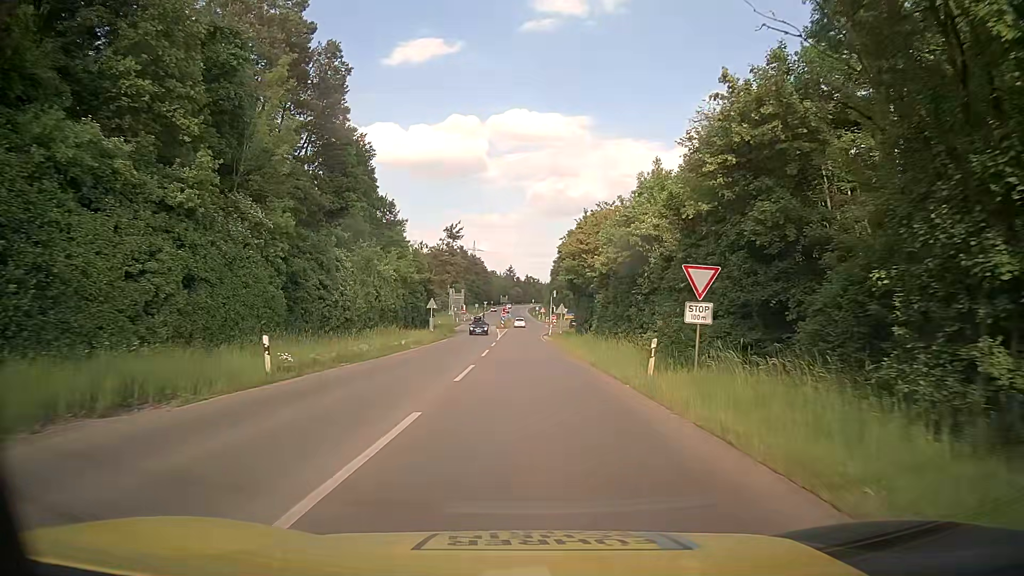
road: tertiary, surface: asphalt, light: Day
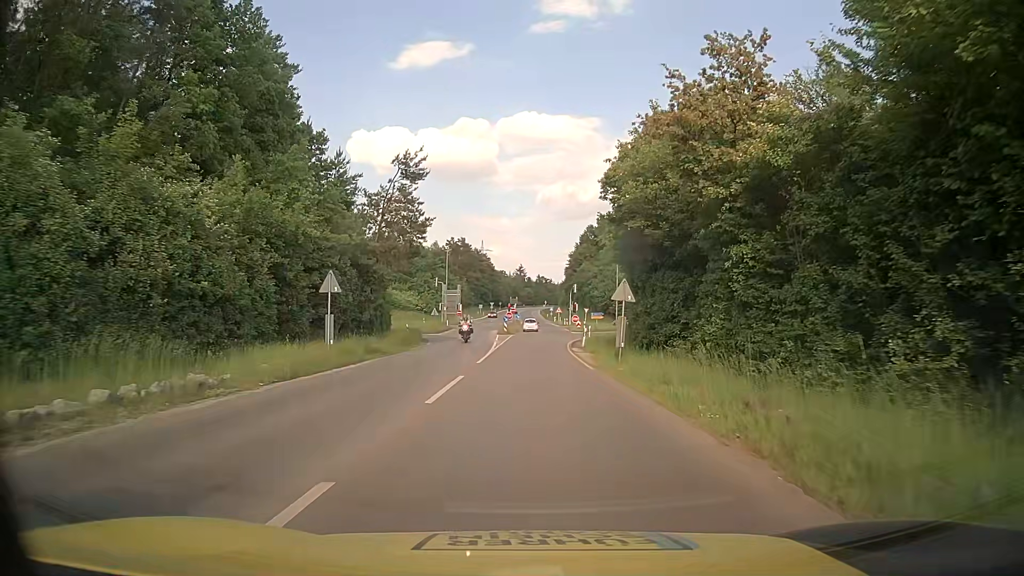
(0.0, +28.8) m; -1°
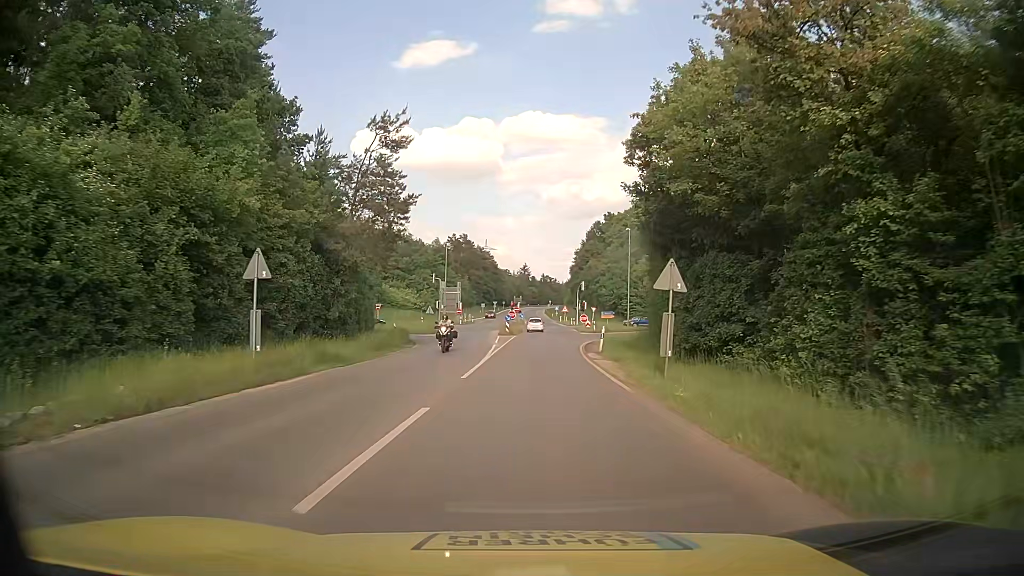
(0.0, +6.8) m; 0°
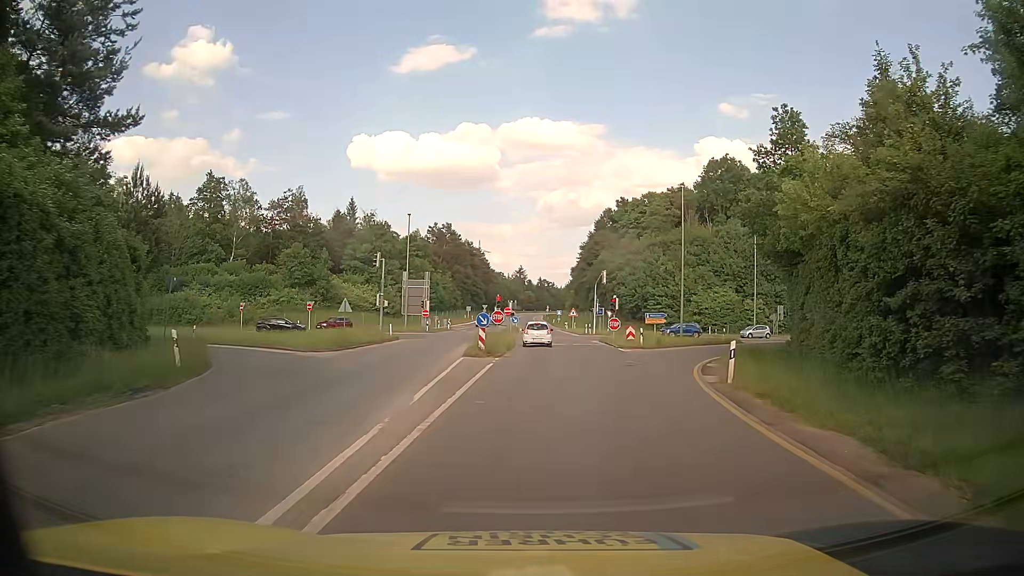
(-0.1, +30.2) m; 0°
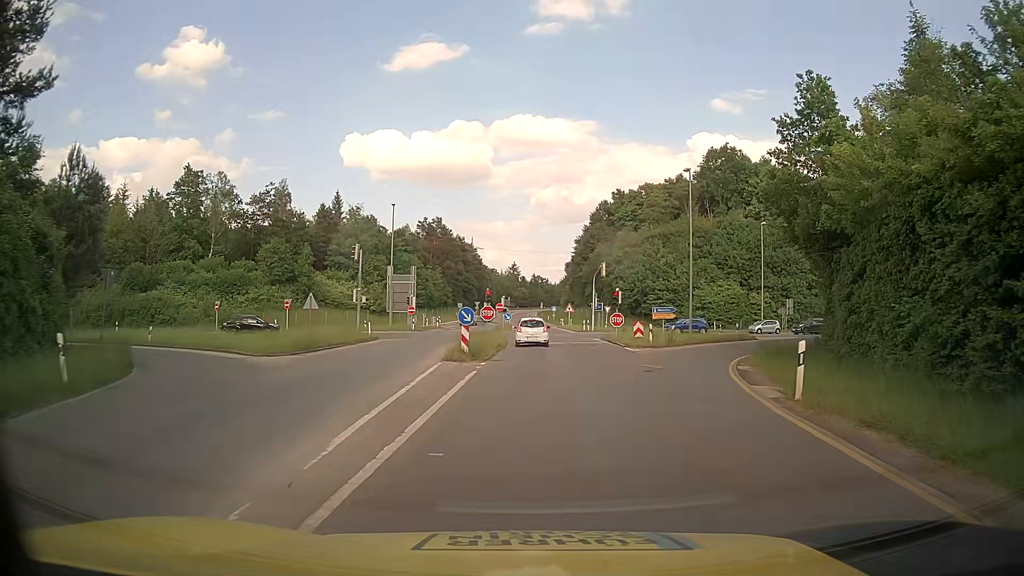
(0.0, +4.8) m; +1°
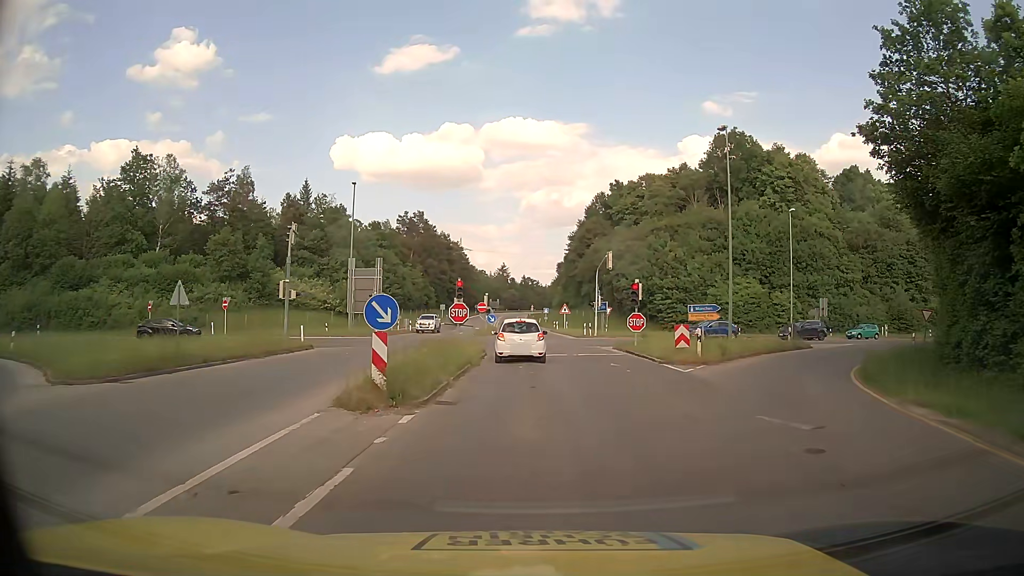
(+0.1, +11.6) m; 0°
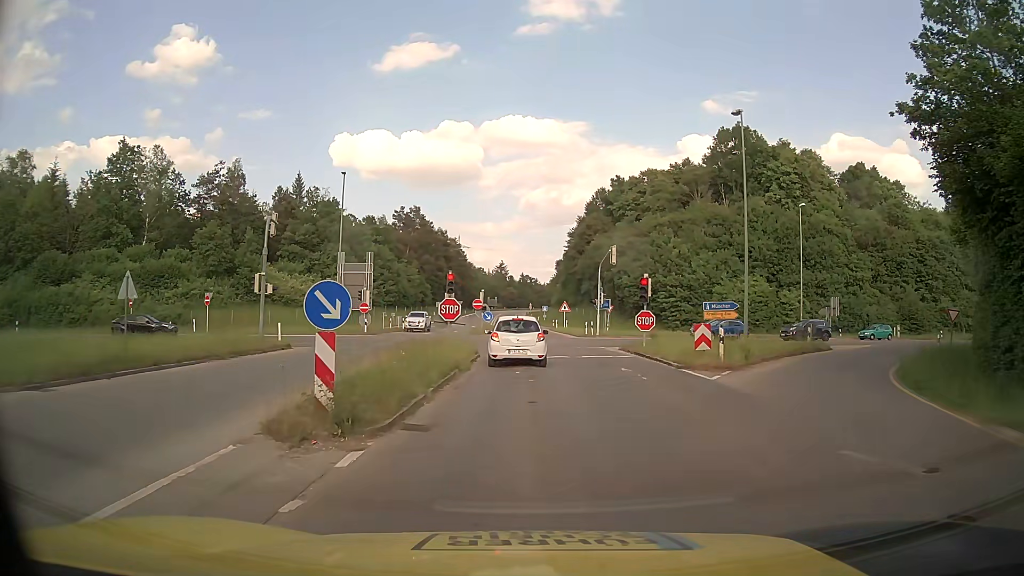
(0.0, +2.8) m; 0°
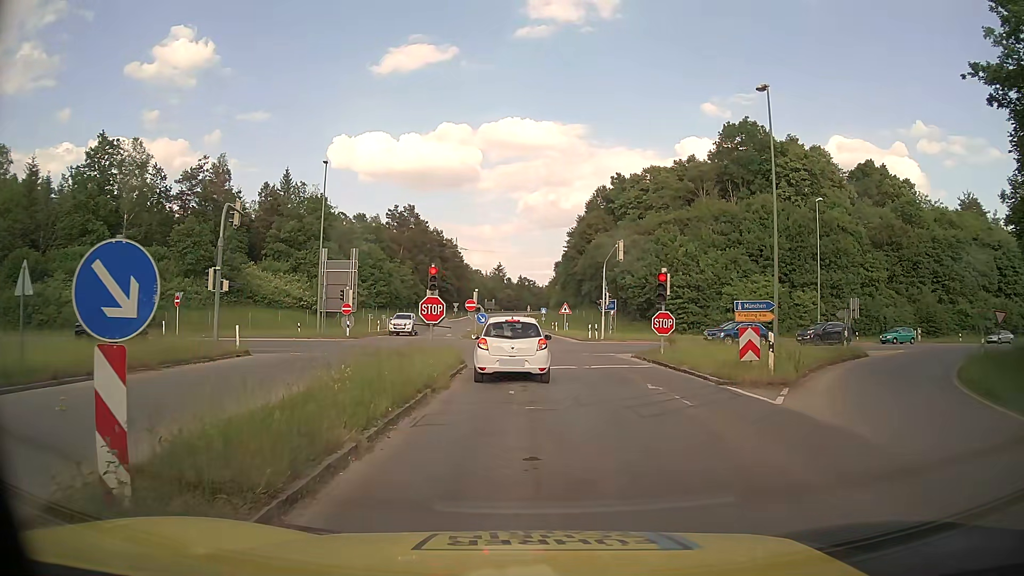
(+0.1, +4.3) m; +1°
